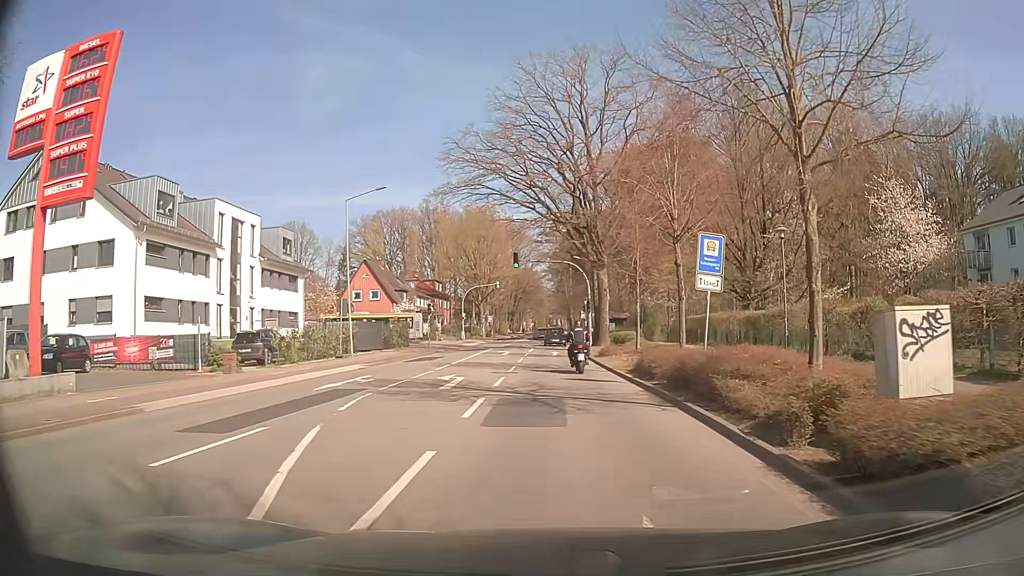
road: secondary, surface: asphalt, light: Day
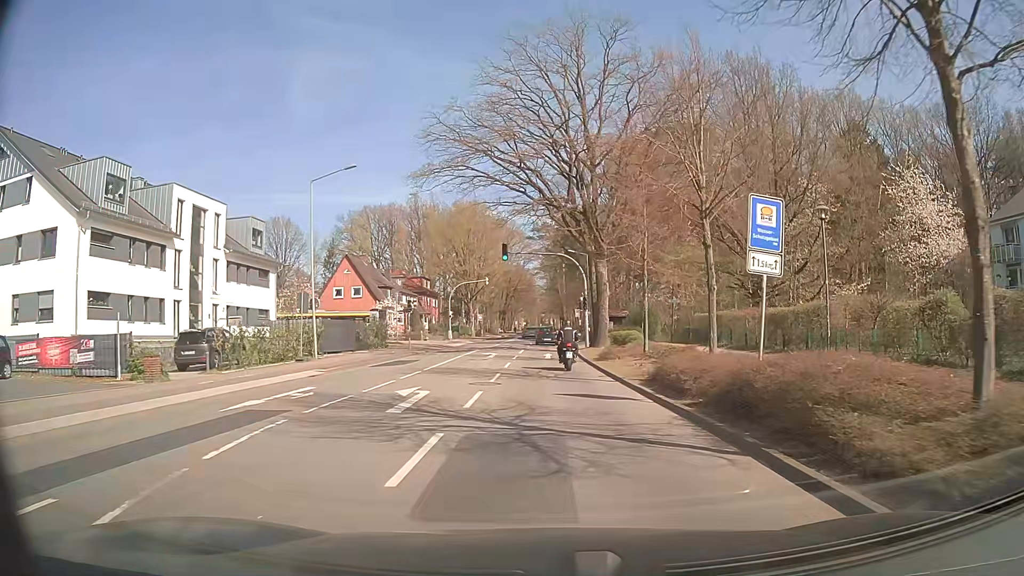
(0.0, +4.8) m; 0°
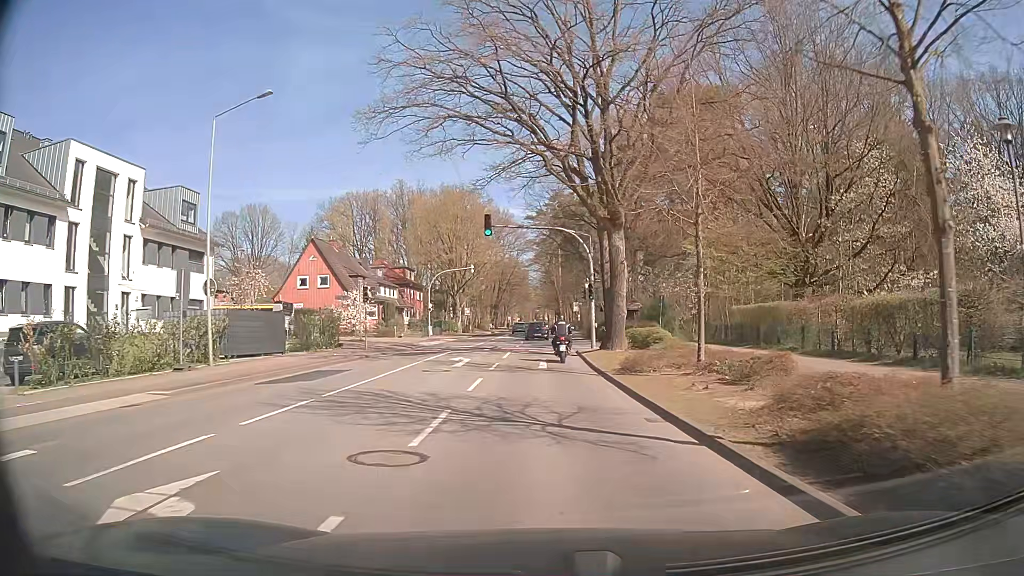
(+0.1, +10.3) m; 0°
(0, +10) (0, +20) (0, +30) (0, +40) (0, +50) (0, +60) (-1, +70) (-2, +80) (-2, +90) (-2, +100) m
